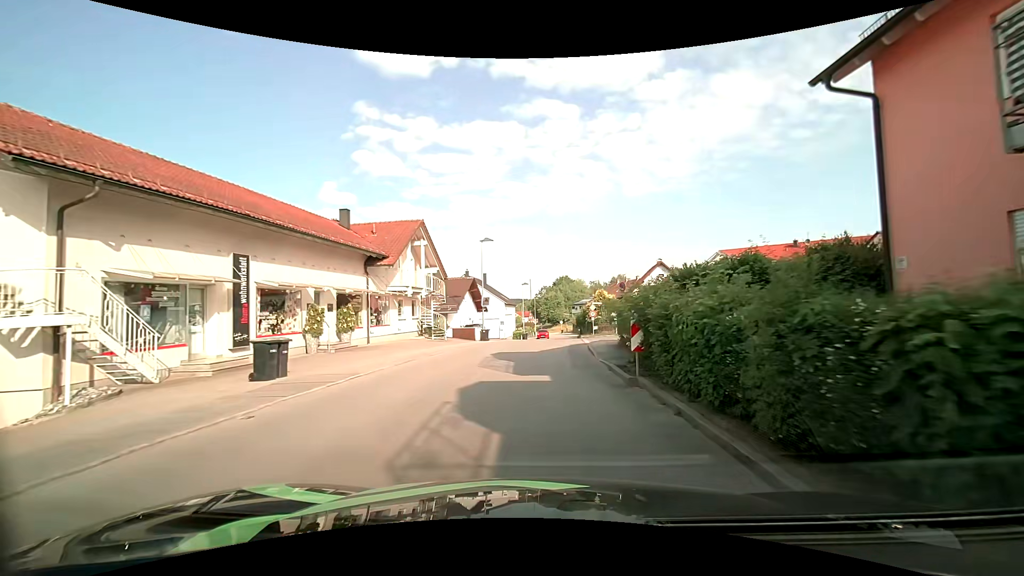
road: unclassified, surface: asphalt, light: Day
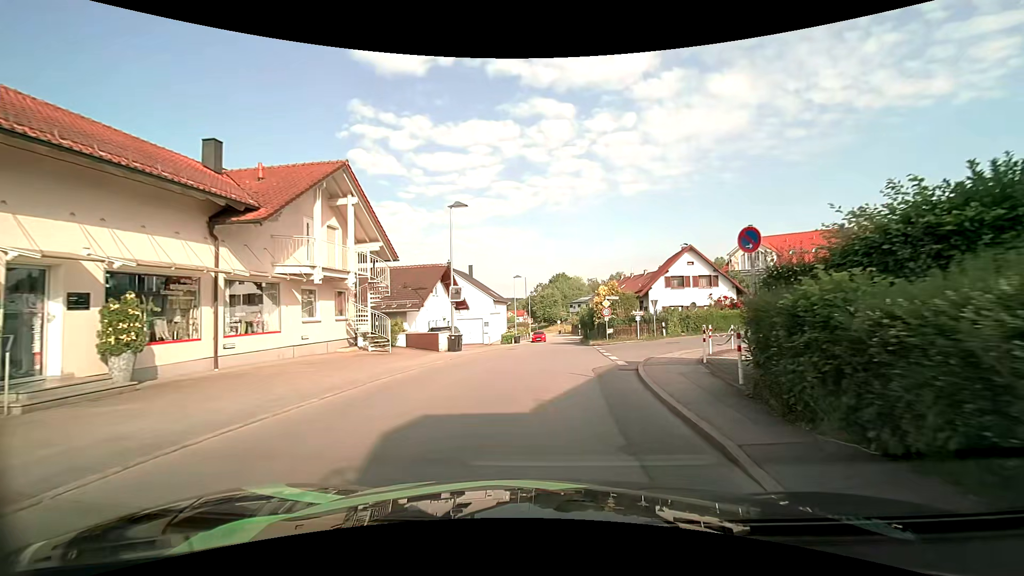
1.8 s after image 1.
(+0.1, +12.1) m; +2°
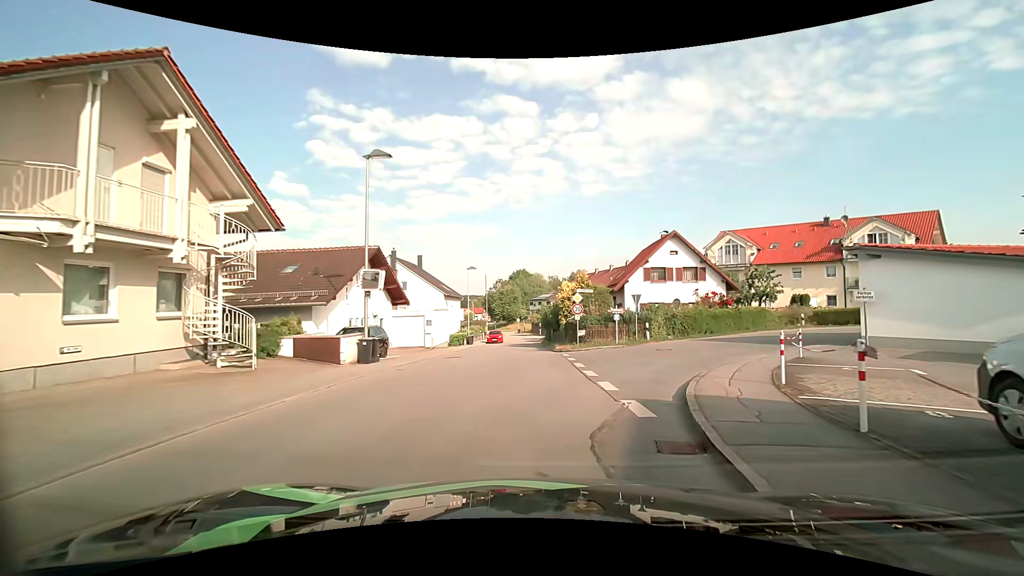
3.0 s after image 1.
(+0.2, +7.7) m; +4°
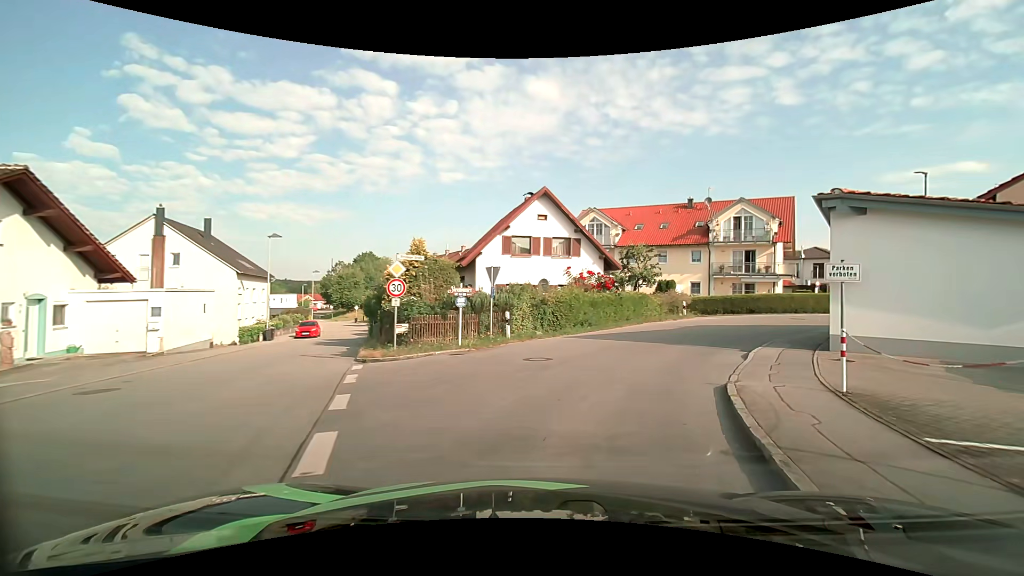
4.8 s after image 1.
(+1.5, +11.0) m; +18°
(+1, +10) (+5, +19) (+11, +27) (+19, +33) (+28, +37) (+38, +38) (+48, +39) (+58, +41) (+68, +44) (+76, +49) m
